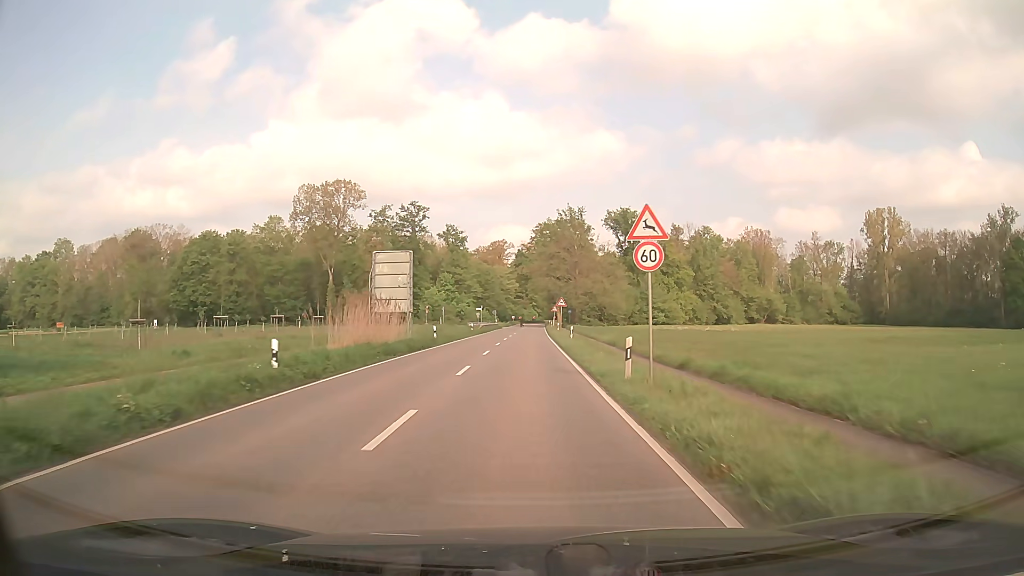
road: secondary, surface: asphalt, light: Day
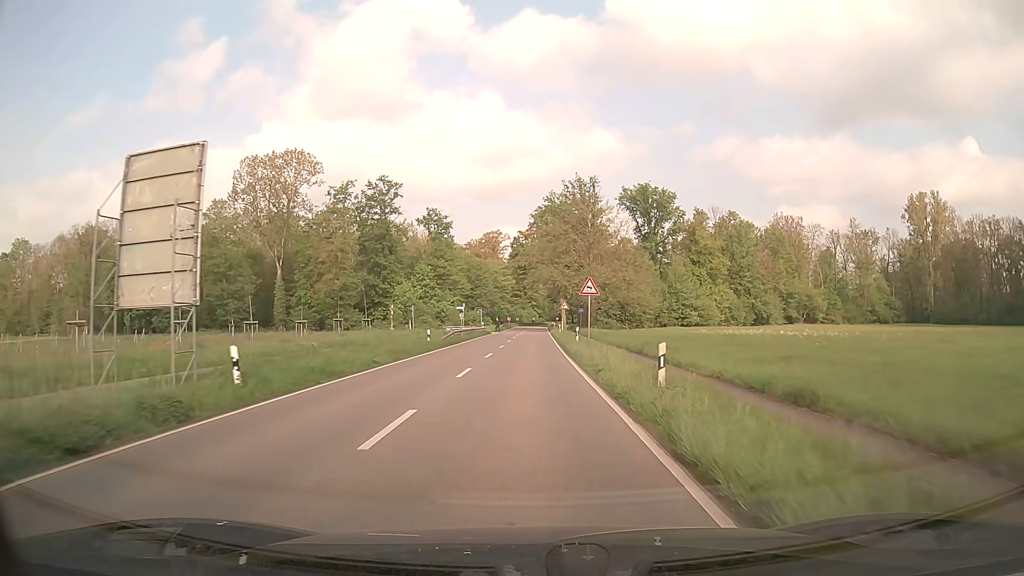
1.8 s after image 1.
(+0.1, +27.2) m; 0°
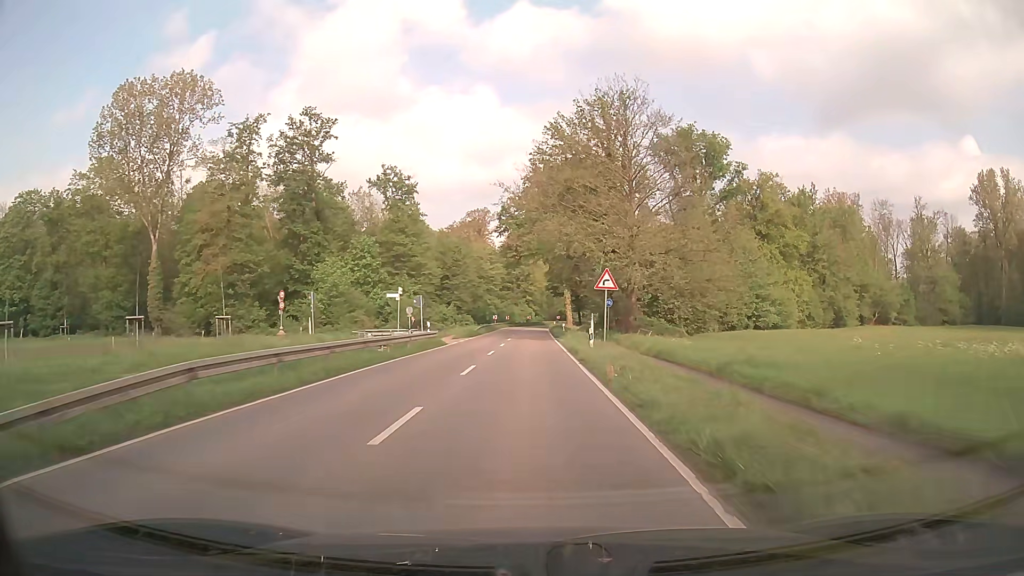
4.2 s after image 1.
(+0.1, +36.2) m; 0°
